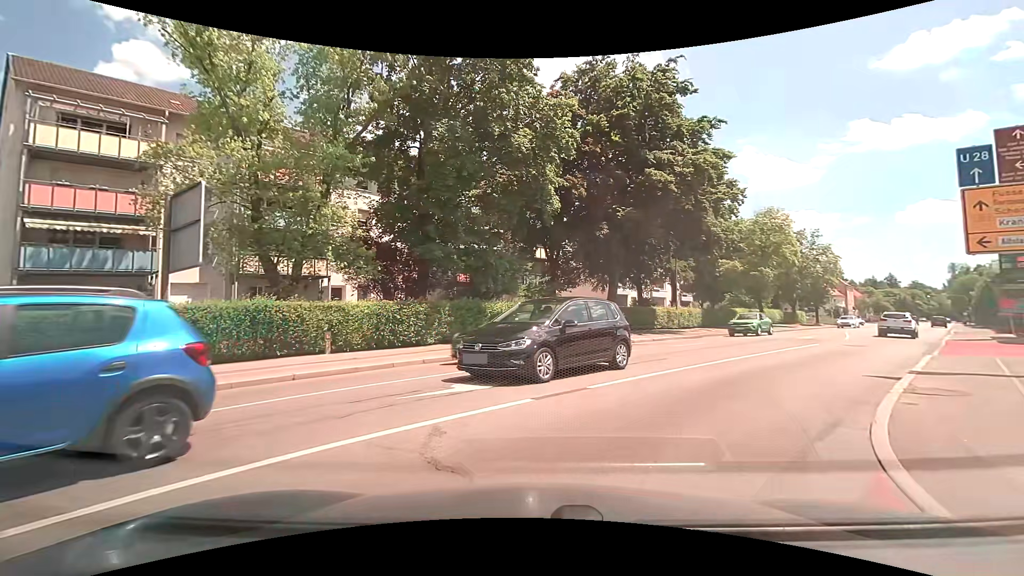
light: Day
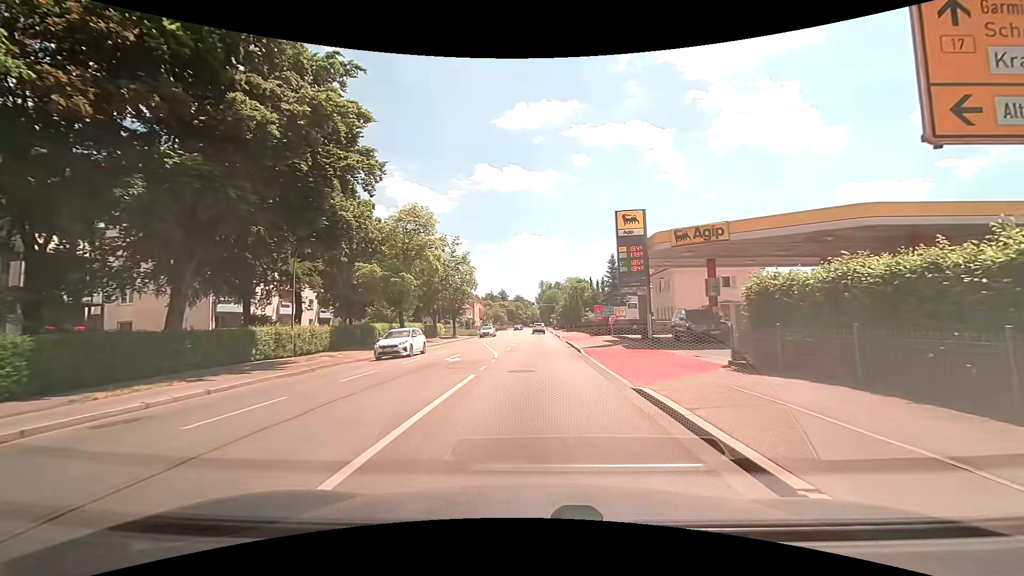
(+3.9, +11.0) m; +40°
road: secondary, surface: asphalt
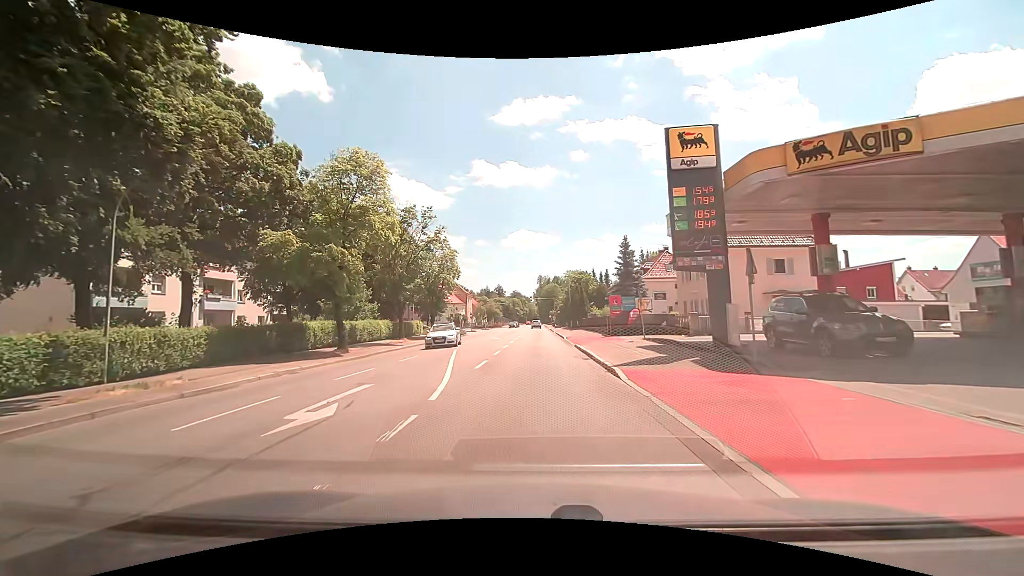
(+0.1, +12.4) m; +1°
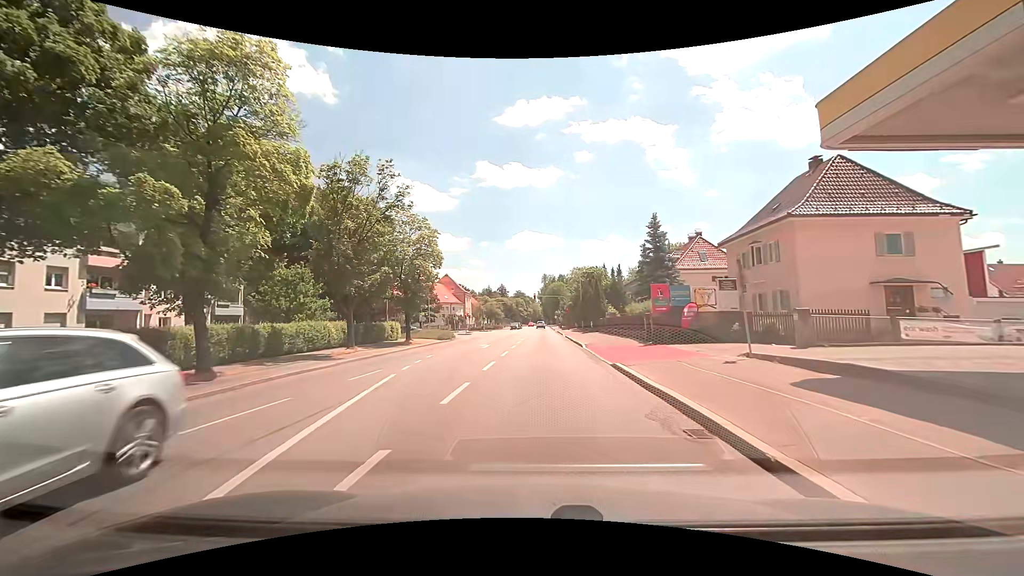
(-0.1, +12.2) m; 0°
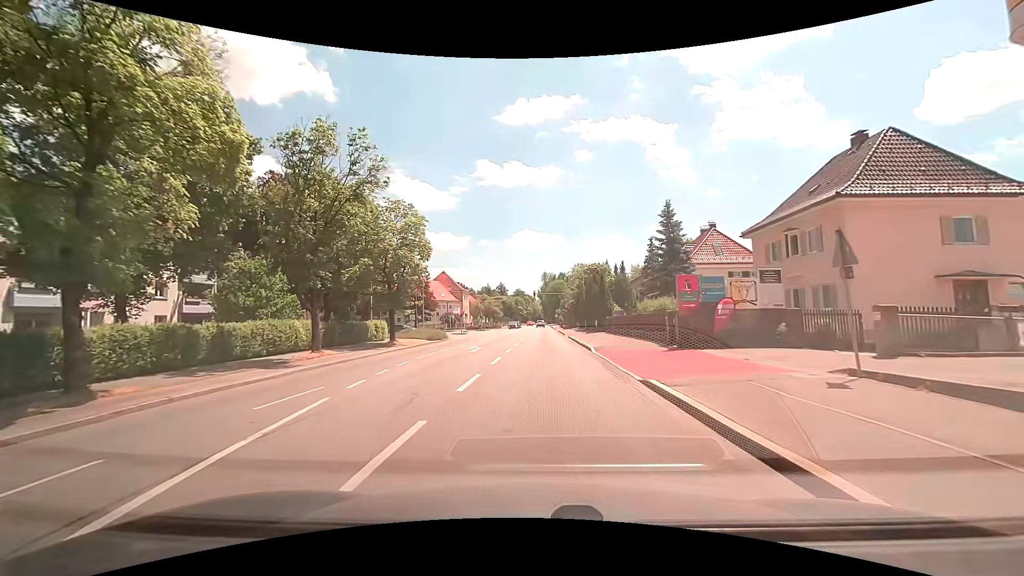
(-0.1, +4.5) m; -1°
(0, +10) (0, +20) (0, +30) (+1, +40) (+1, +50) (+1, +60) (+2, +70) (+2, +80) (+2, +90) (+2, +100) m
